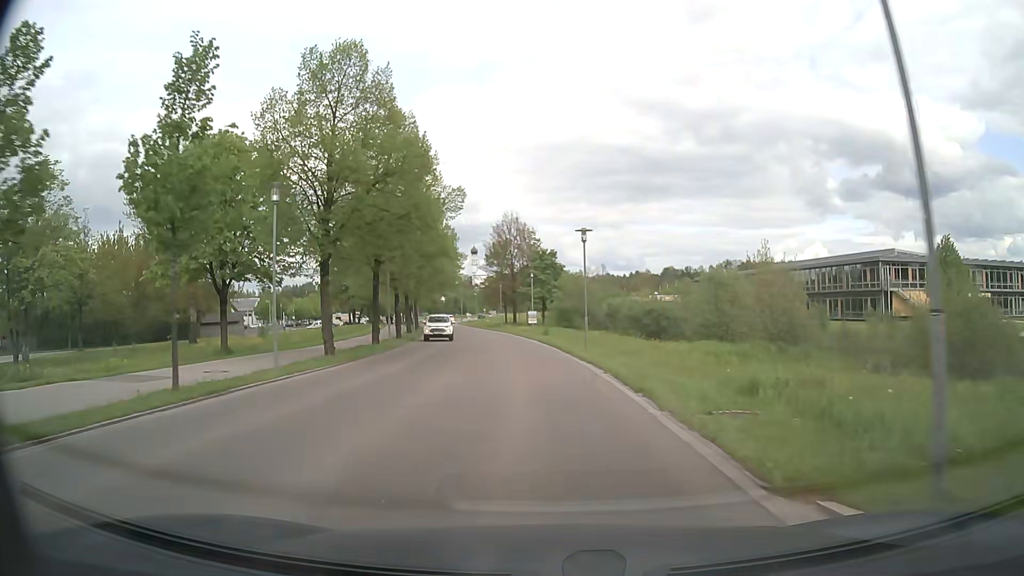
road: tertiary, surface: asphalt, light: Day
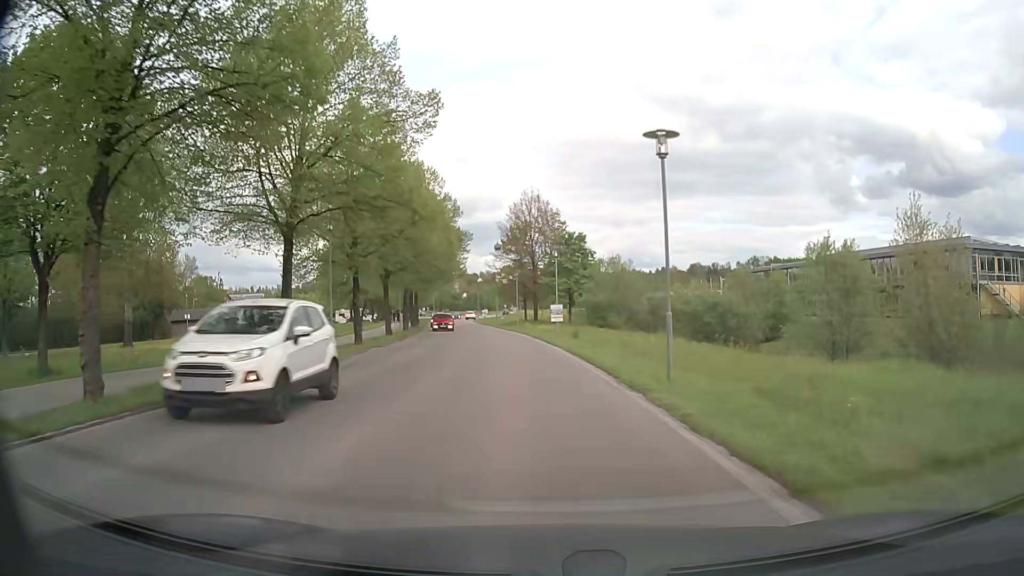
(-0.2, +14.5) m; -2°
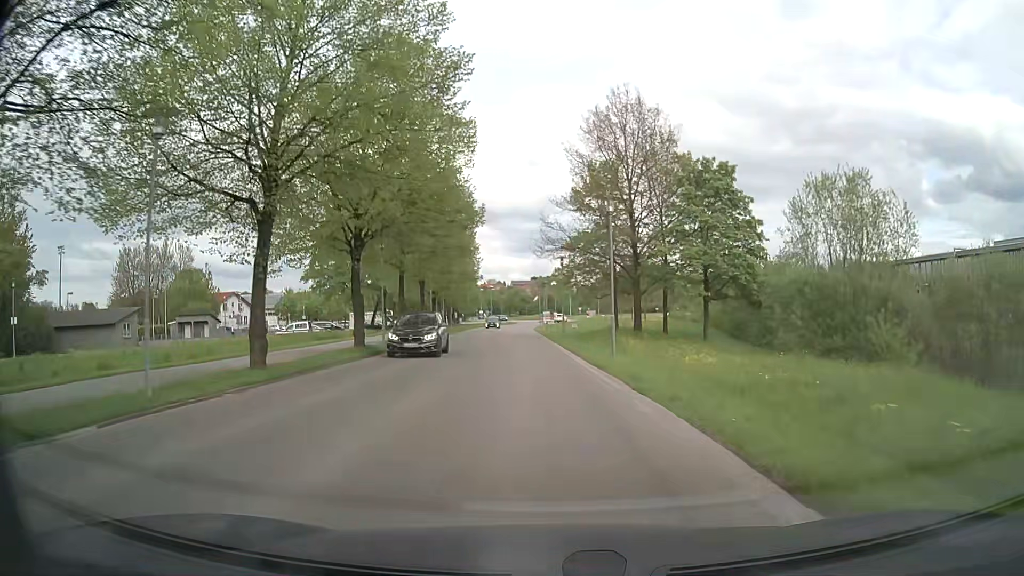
(-2.0, +35.6) m; -6°
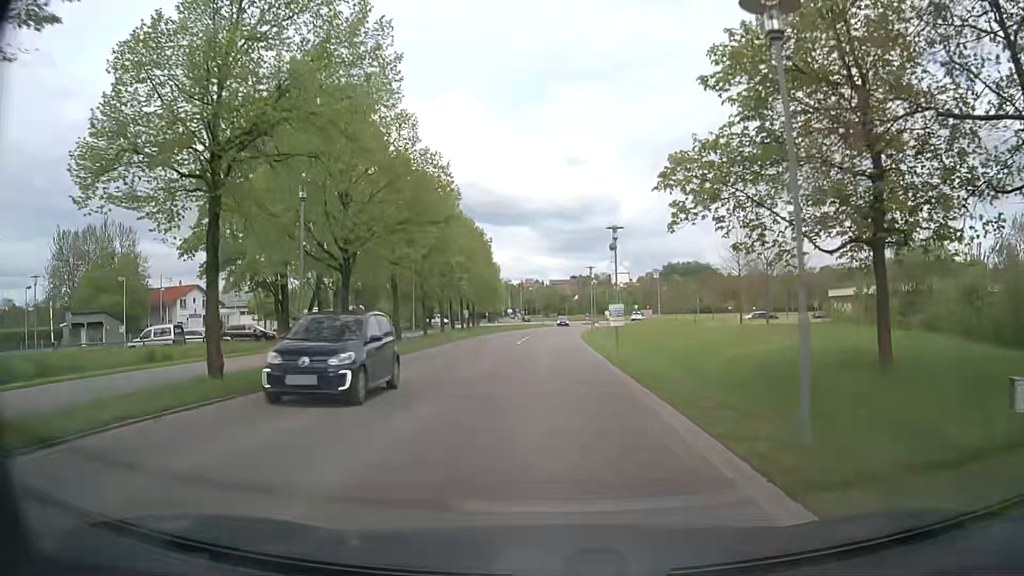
(-1.5, +34.0) m; -5°
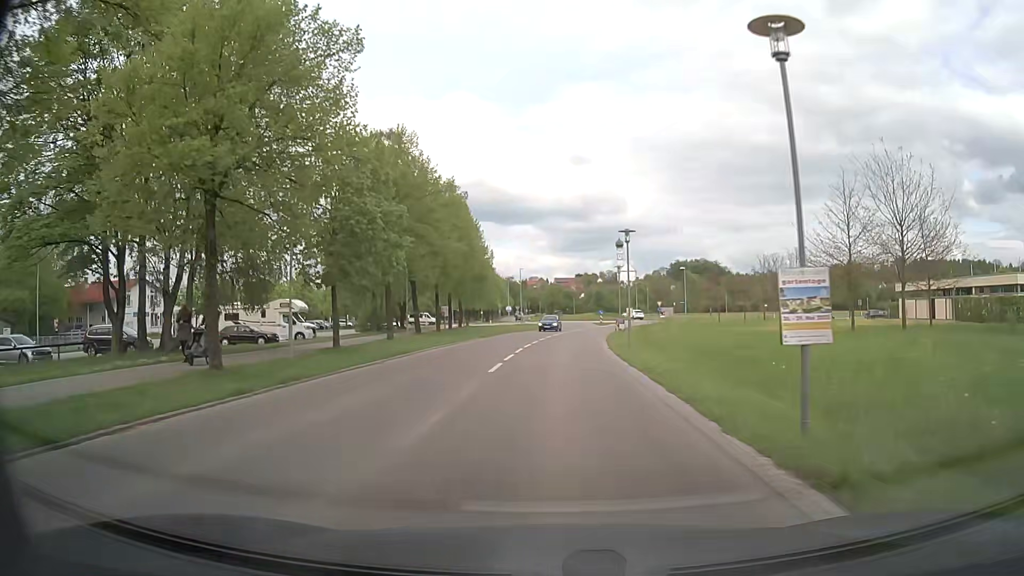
(+0.3, +19.6) m; +1°
